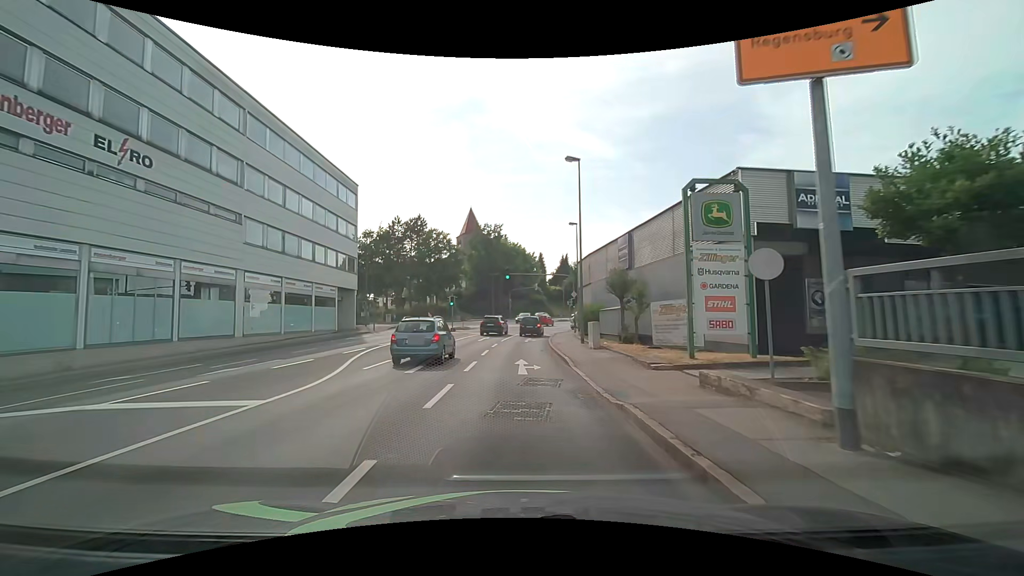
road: tertiary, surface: asphalt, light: Day
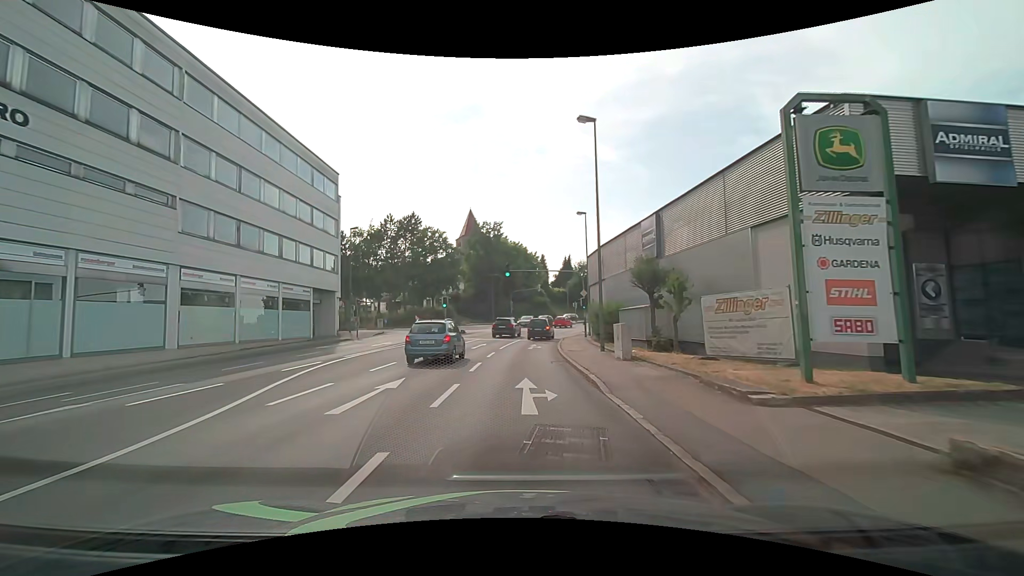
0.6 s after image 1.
(0.0, +5.6) m; 0°
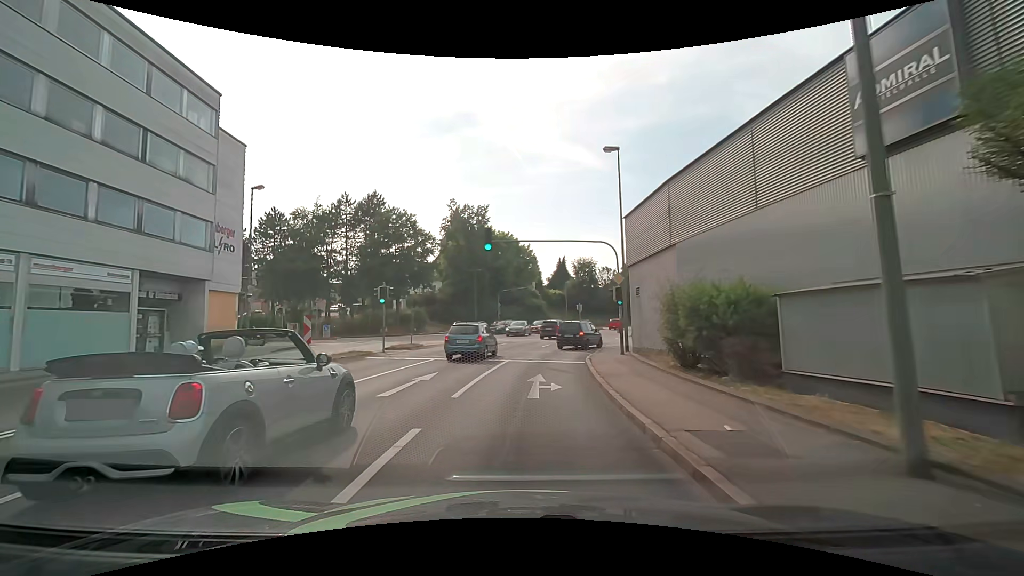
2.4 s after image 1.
(0.0, +16.6) m; -2°
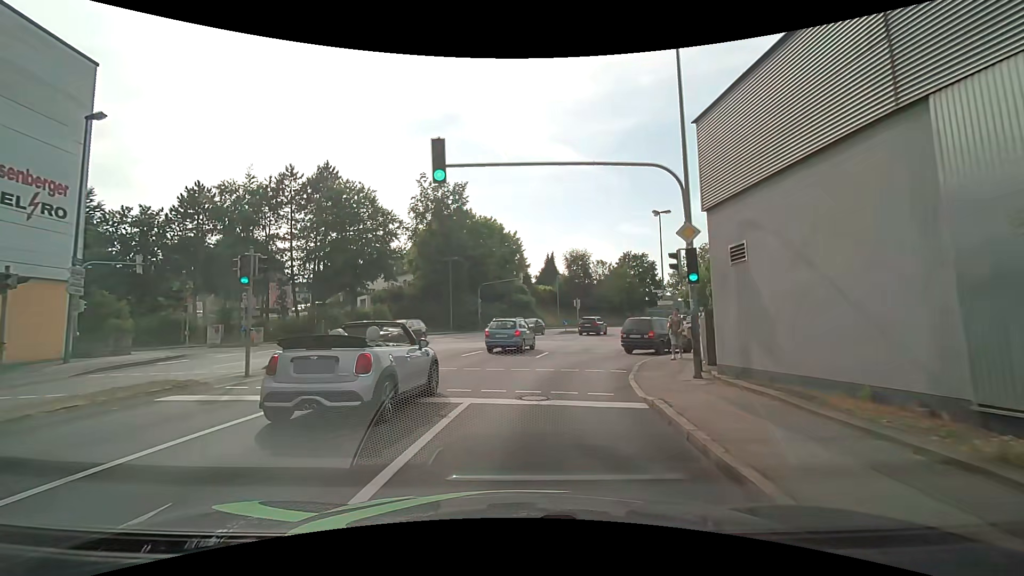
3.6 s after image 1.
(+0.3, +11.1) m; +2°
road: tertiary_link
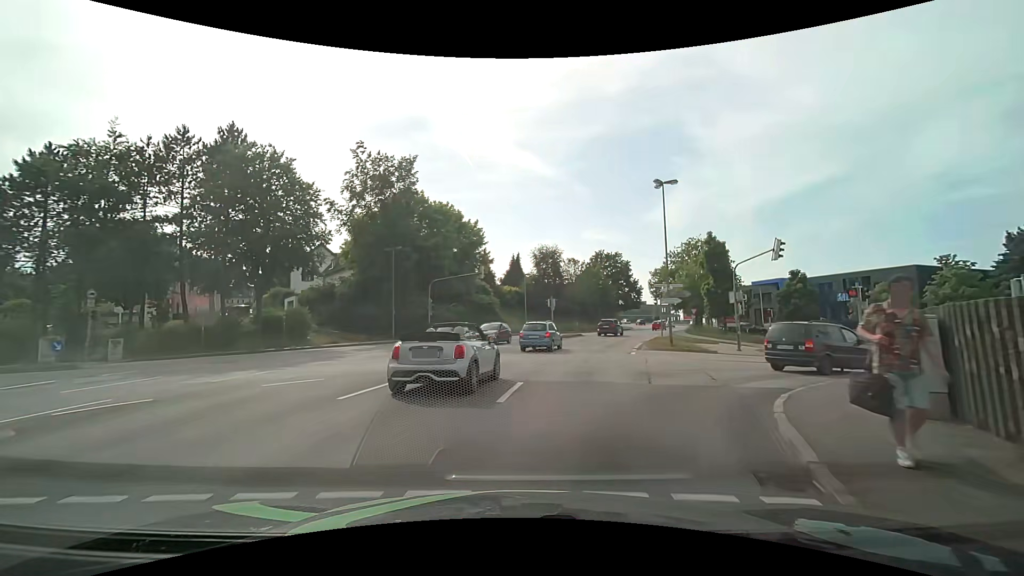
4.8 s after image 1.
(+0.4, +10.3) m; +3°
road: tertiary
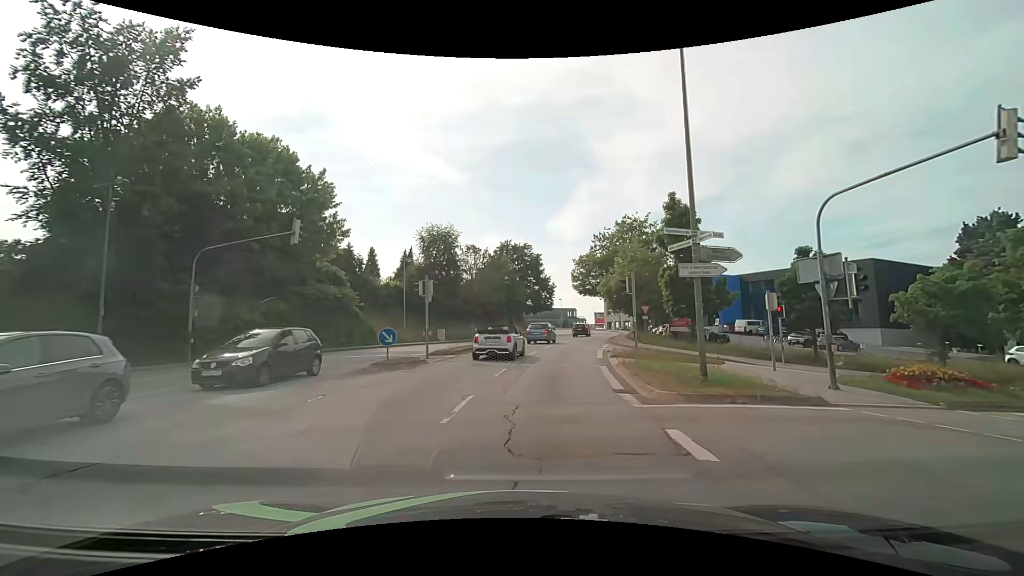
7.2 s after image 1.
(+2.9, +19.0) m; +14°
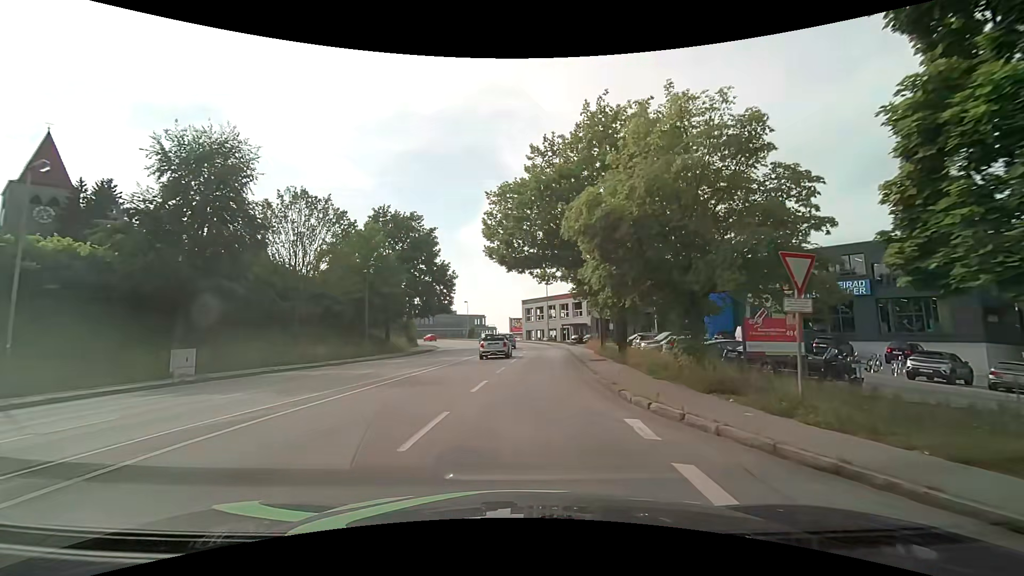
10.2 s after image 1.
(+2.7, +28.7) m; +11°
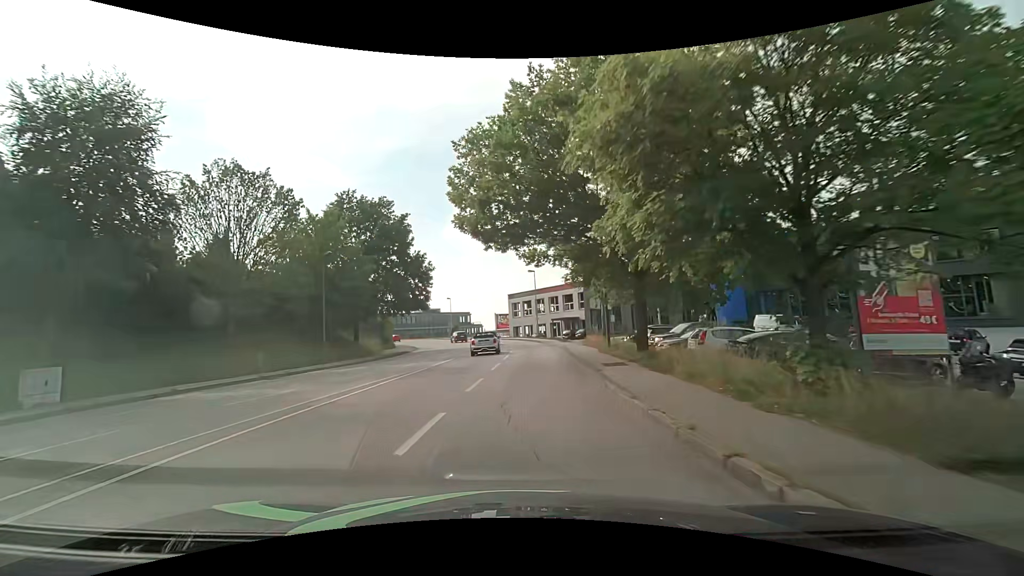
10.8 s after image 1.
(+0.1, +6.2) m; +2°
(0, +10) (0, +20) (0, +30) (0, +40) (0, +50) (-2, +60) (-4, +70) (-7, +79) (-10, +89) (-15, +97) m
